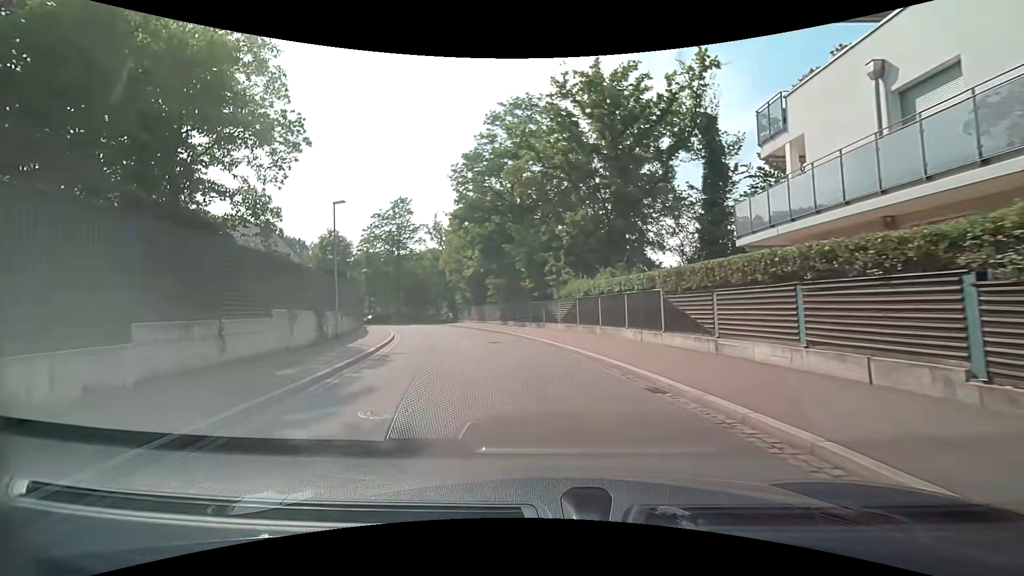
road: tertiary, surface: asphalt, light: Day
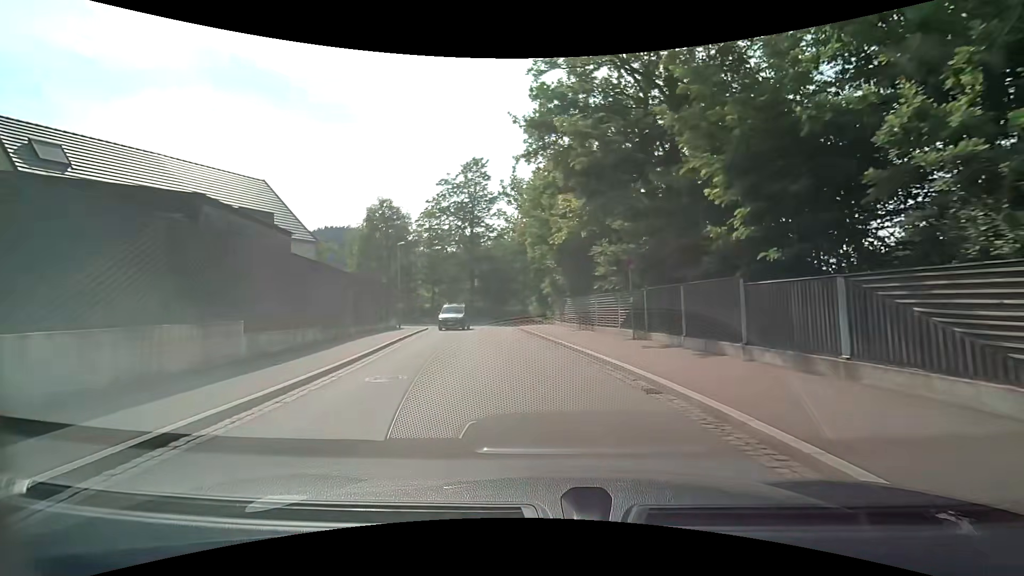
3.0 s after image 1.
(-2.8, +21.1) m; -12°
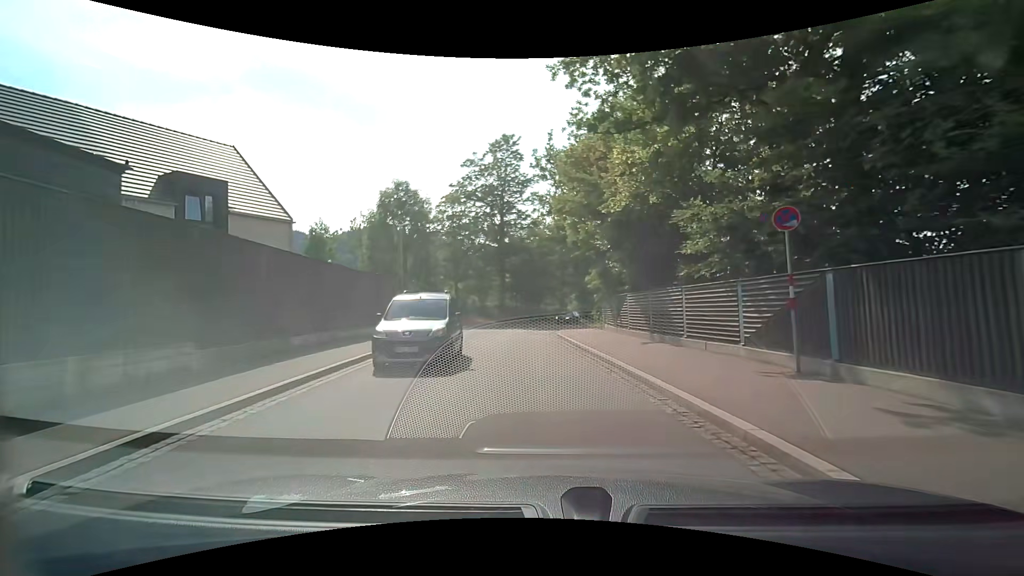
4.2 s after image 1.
(-0.4, +8.5) m; -5°
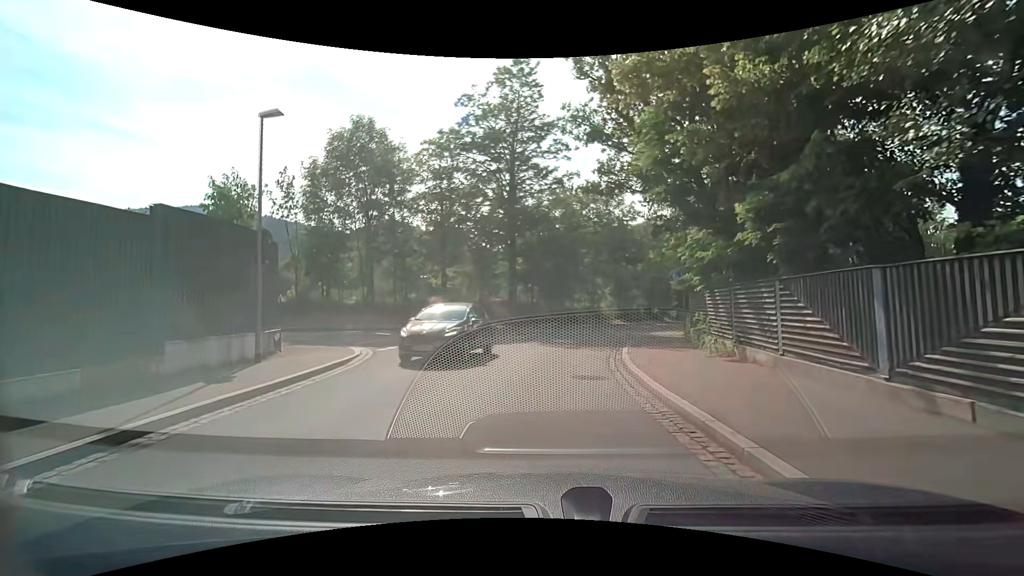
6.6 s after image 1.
(-1.0, +16.2) m; -4°
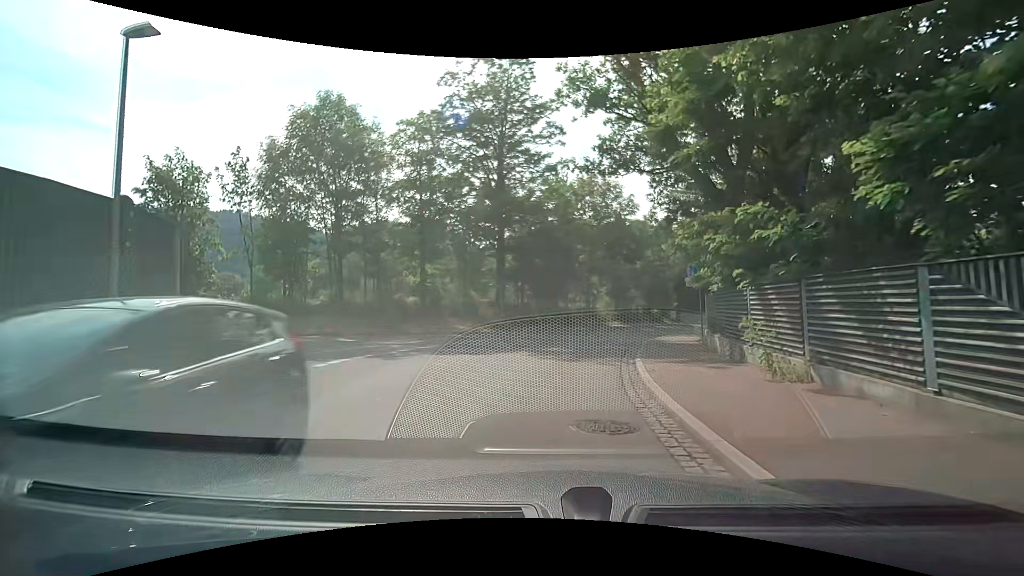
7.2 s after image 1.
(0.0, +3.8) m; +1°
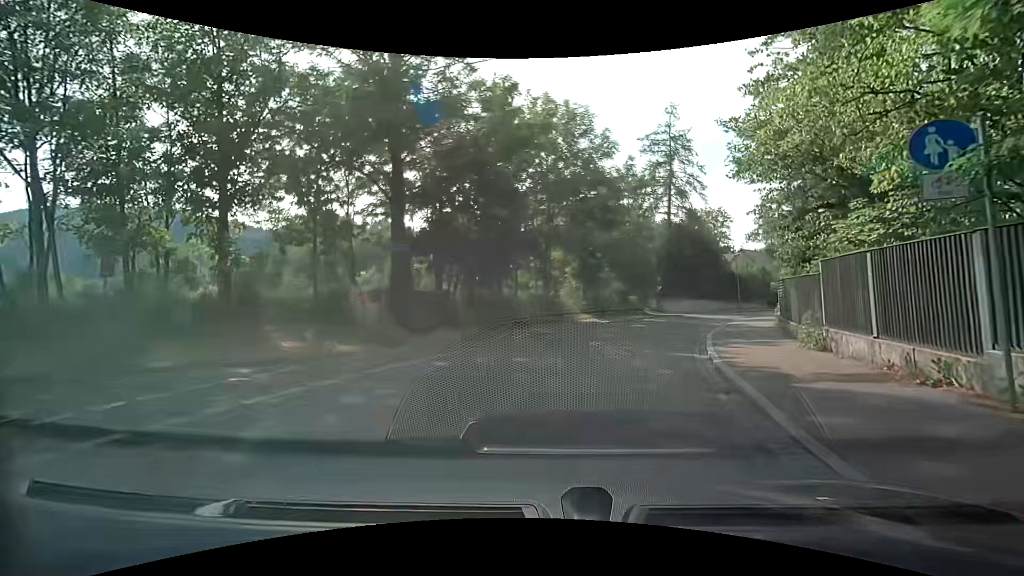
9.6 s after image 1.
(+0.7, +15.0) m; +5°
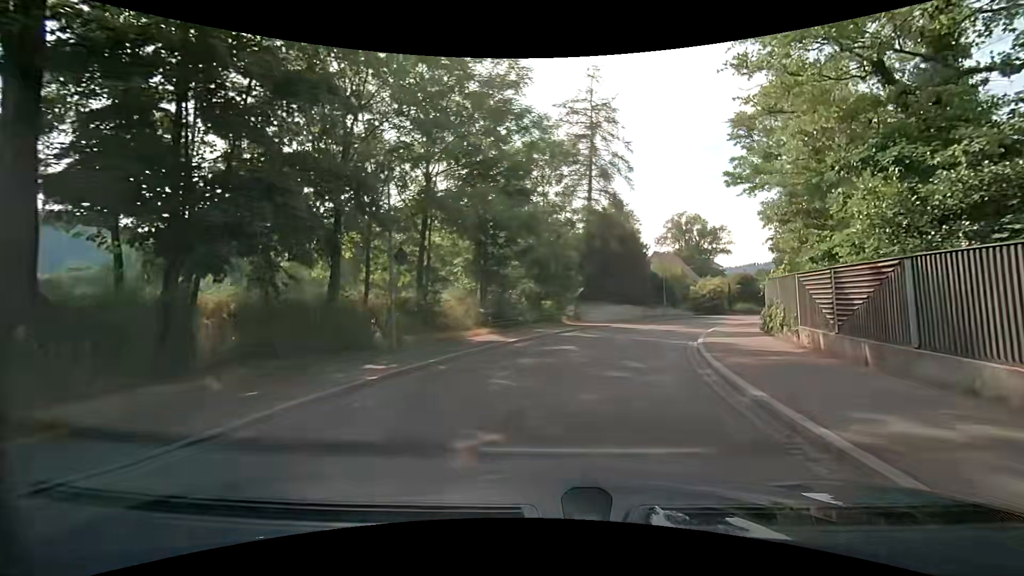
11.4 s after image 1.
(+0.8, +11.1) m; +10°
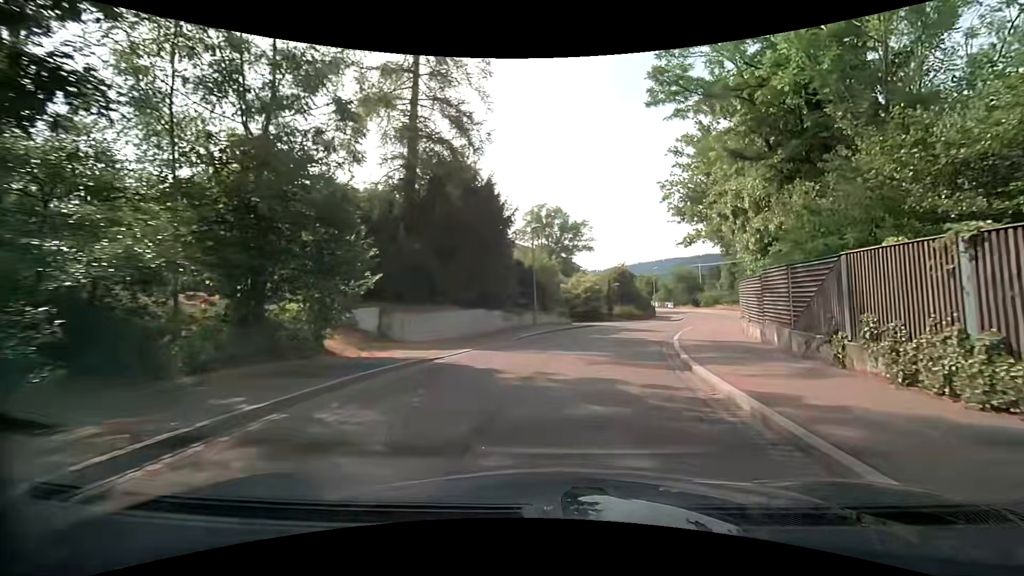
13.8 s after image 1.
(+2.7, +18.2) m; +18°
(0, +10) (+2, +20) (+5, +29) (+9, +38) (+14, +47) (+18, +56) (+21, +66) (+23, +76) (+23, +86) (+22, +96) m
